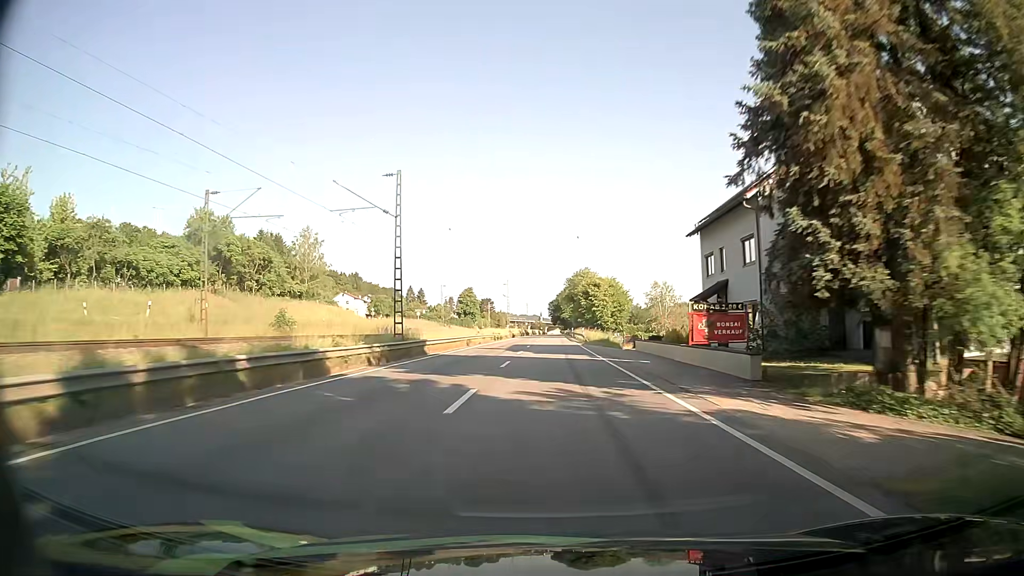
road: primary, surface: asphalt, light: Day
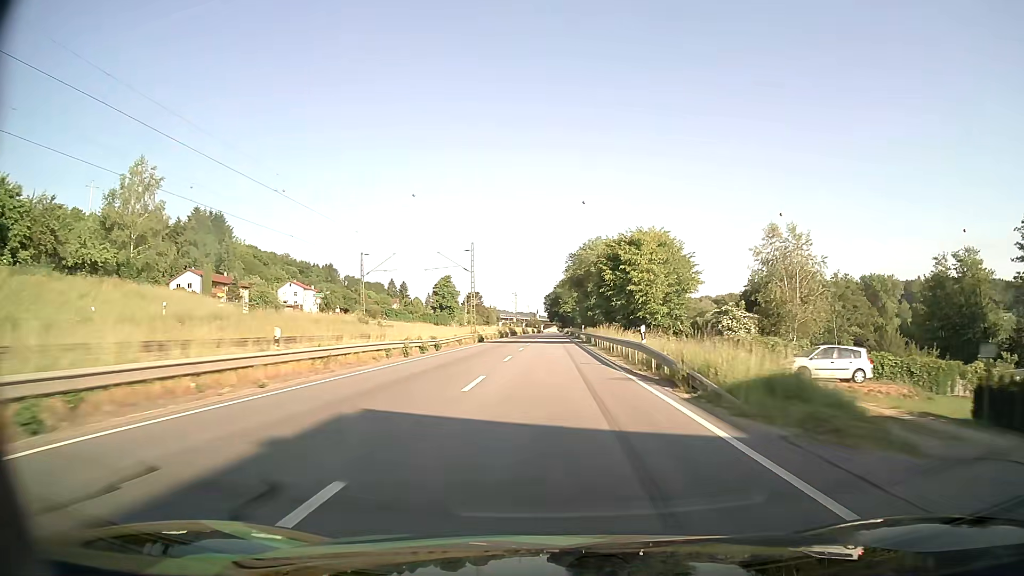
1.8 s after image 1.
(+0.2, +45.5) m; 0°
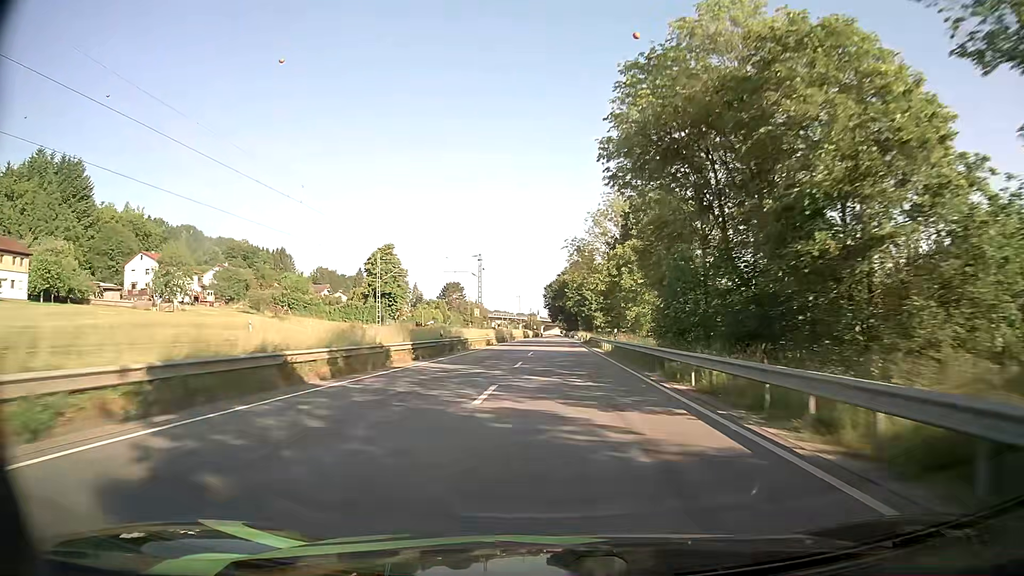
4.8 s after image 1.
(-0.1, +75.5) m; 0°
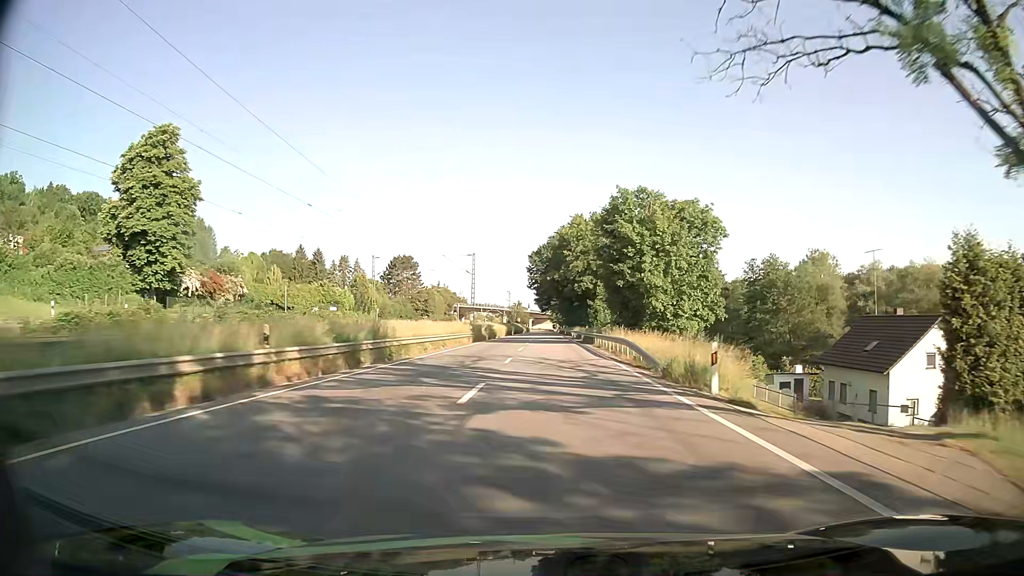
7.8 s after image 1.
(+0.8, +73.9) m; +1°
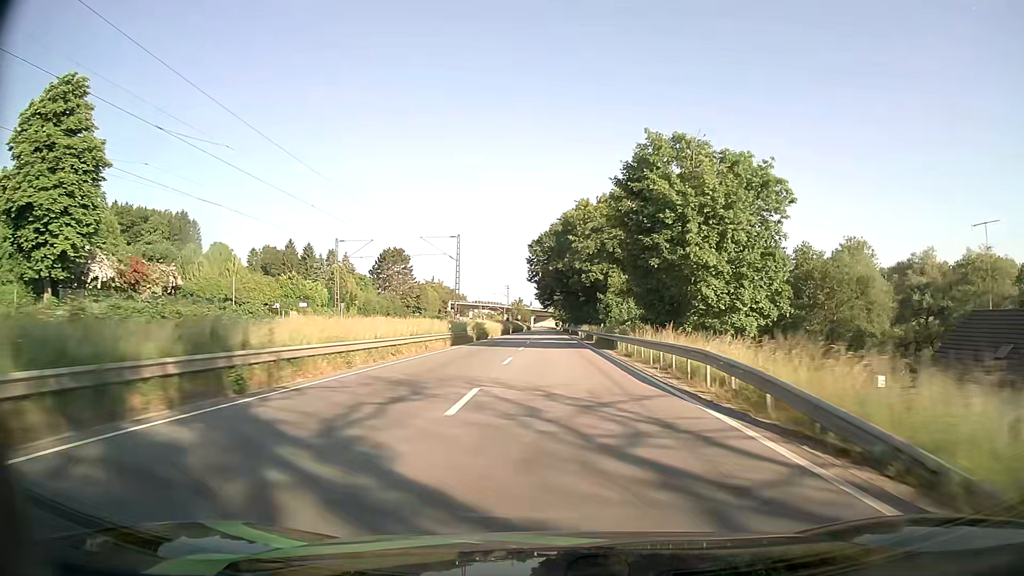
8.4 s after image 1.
(-0.1, +13.7) m; 0°
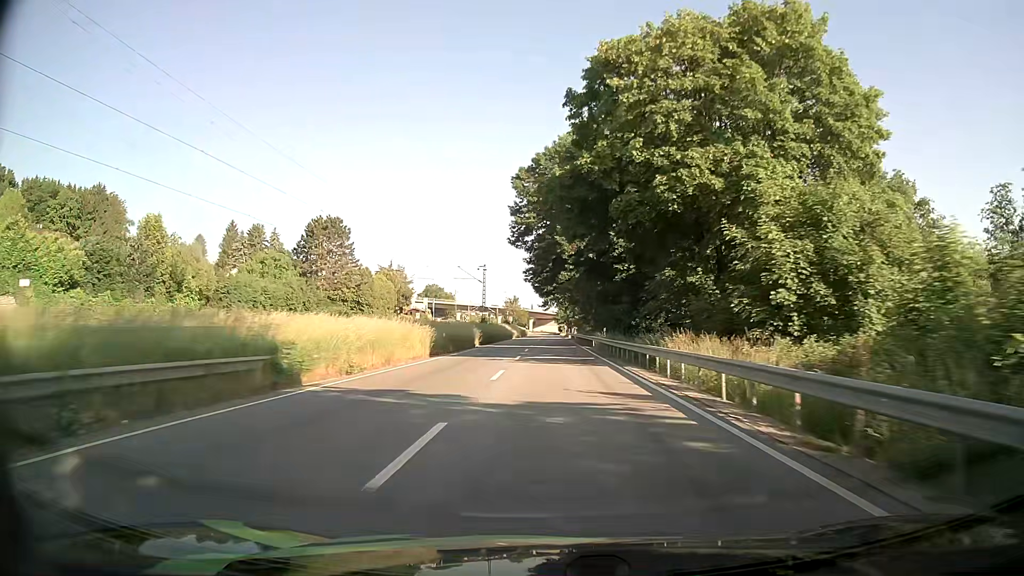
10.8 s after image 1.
(-0.1, +53.3) m; 0°
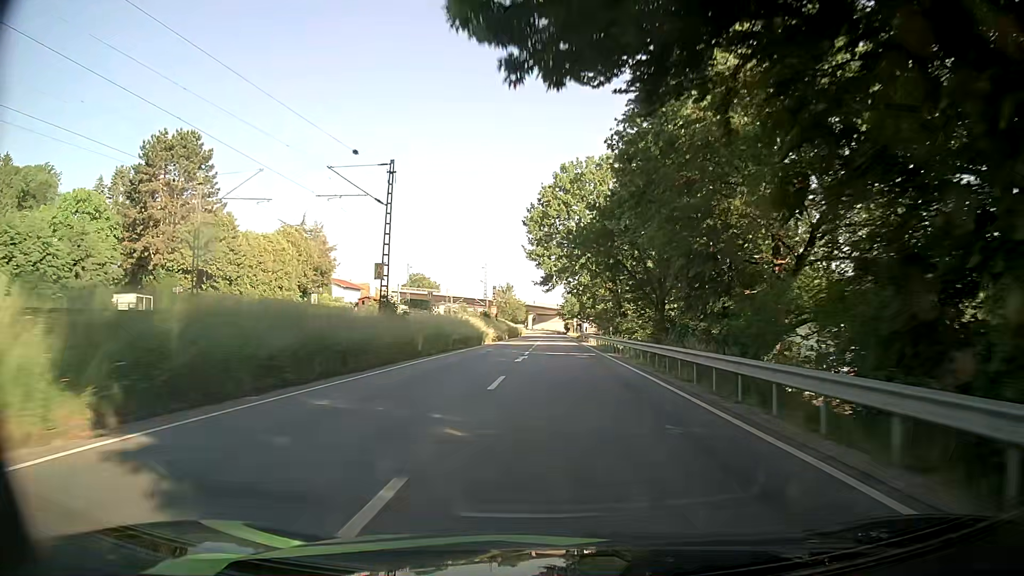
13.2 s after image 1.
(+0.1, +52.8) m; 0°
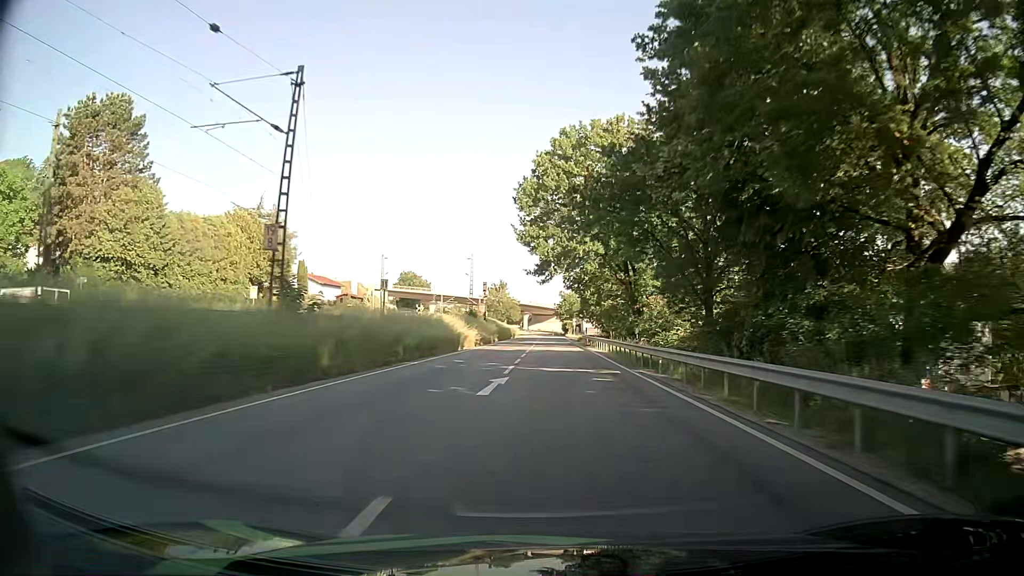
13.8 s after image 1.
(+0.1, +13.1) m; +1°
(0, +10) (0, +20) (0, +30) (0, +40) (0, +50) (0, +60) (0, +70) (0, +80) (0, +90) (0, +100) m
